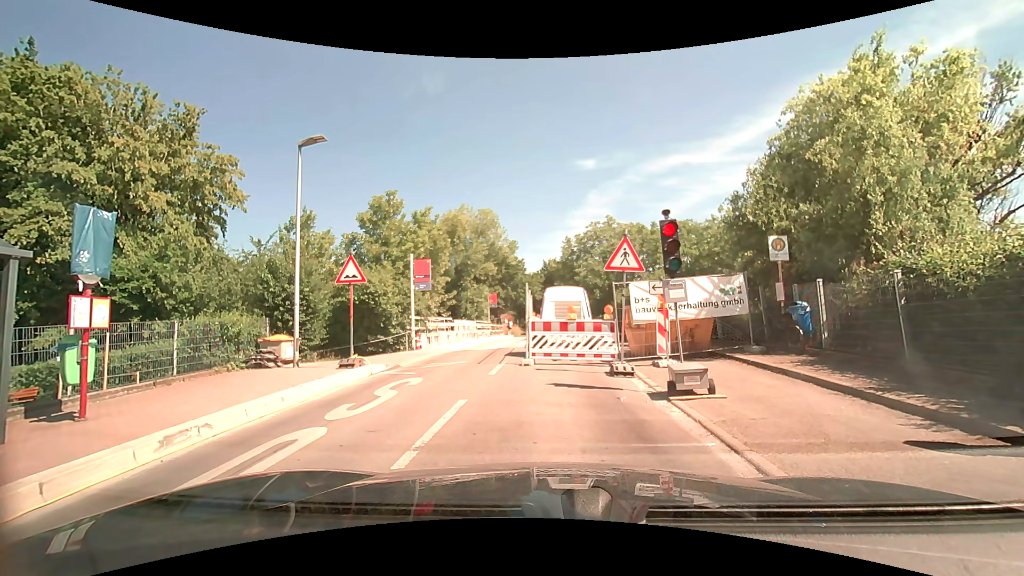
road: unclassified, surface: asphalt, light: Day
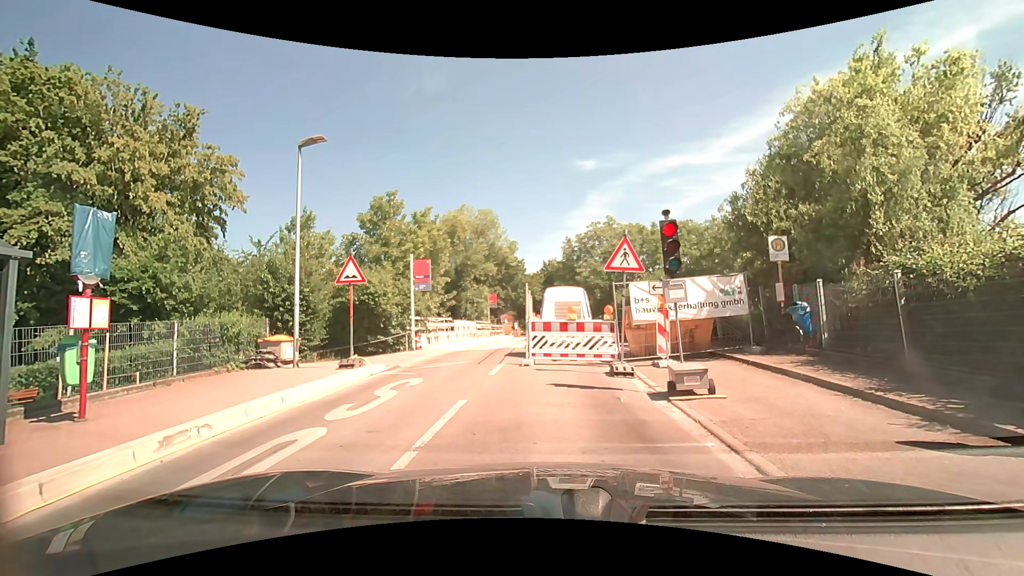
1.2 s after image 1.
(0.0, 0.0) m; 0°
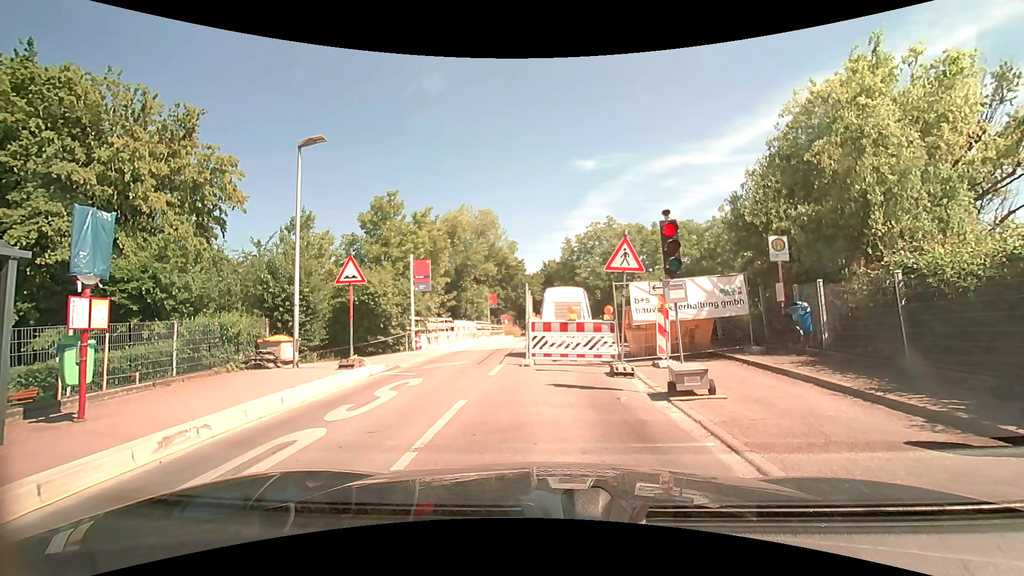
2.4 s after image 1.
(0.0, 0.0) m; 0°
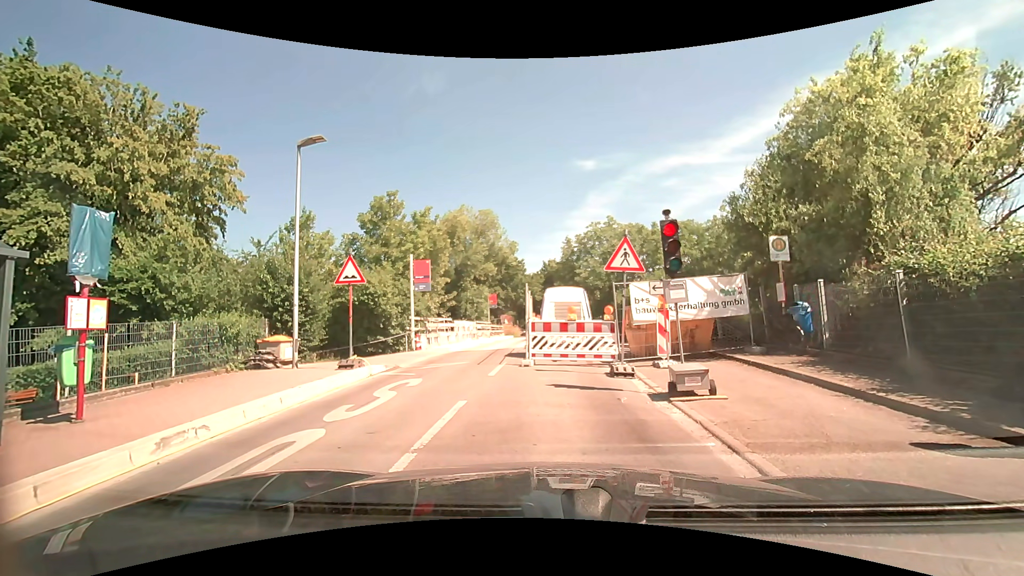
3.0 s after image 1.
(0.0, 0.0) m; 0°
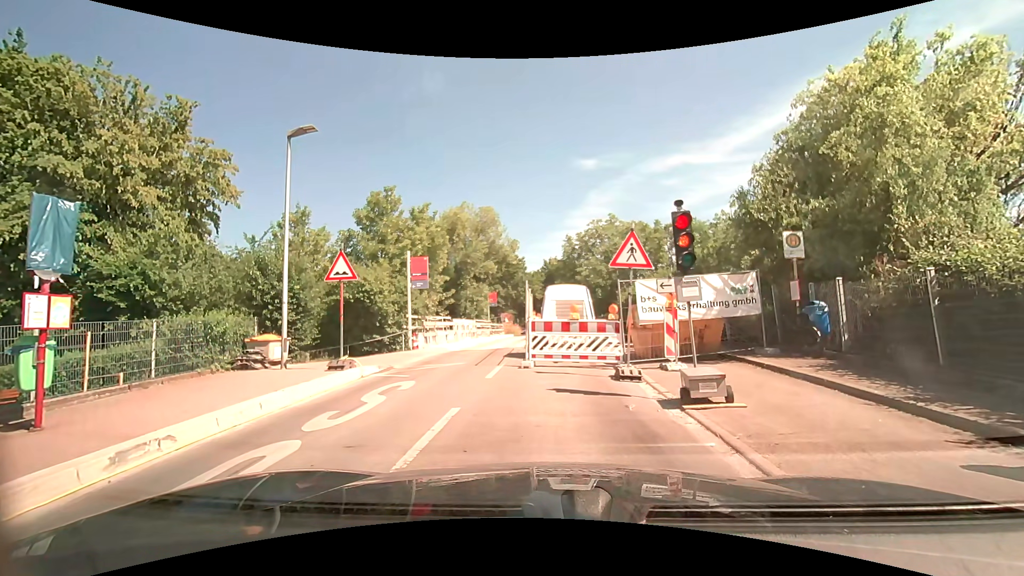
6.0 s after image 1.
(0.0, +0.6) m; 0°
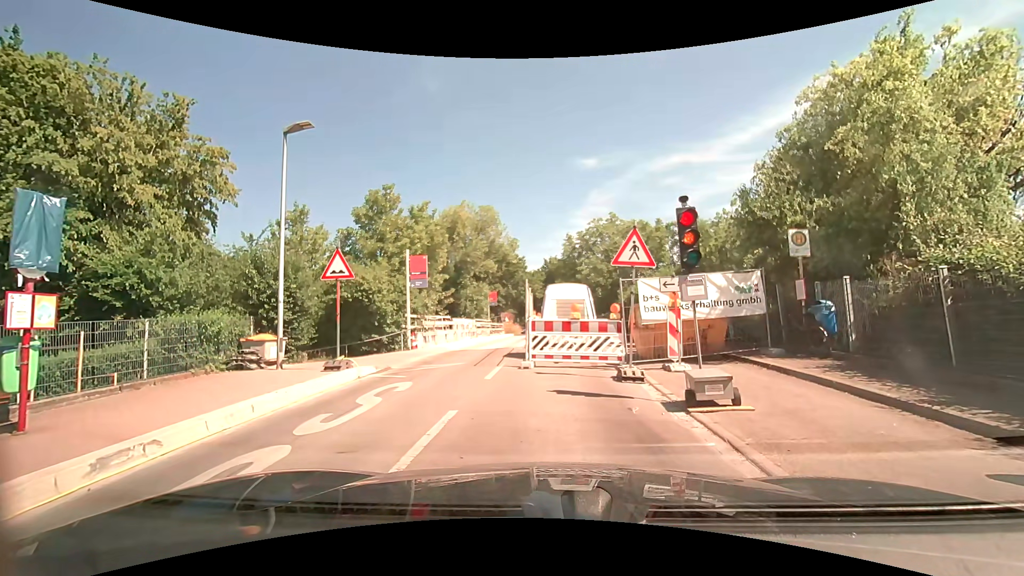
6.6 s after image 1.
(0.0, +0.2) m; 0°
